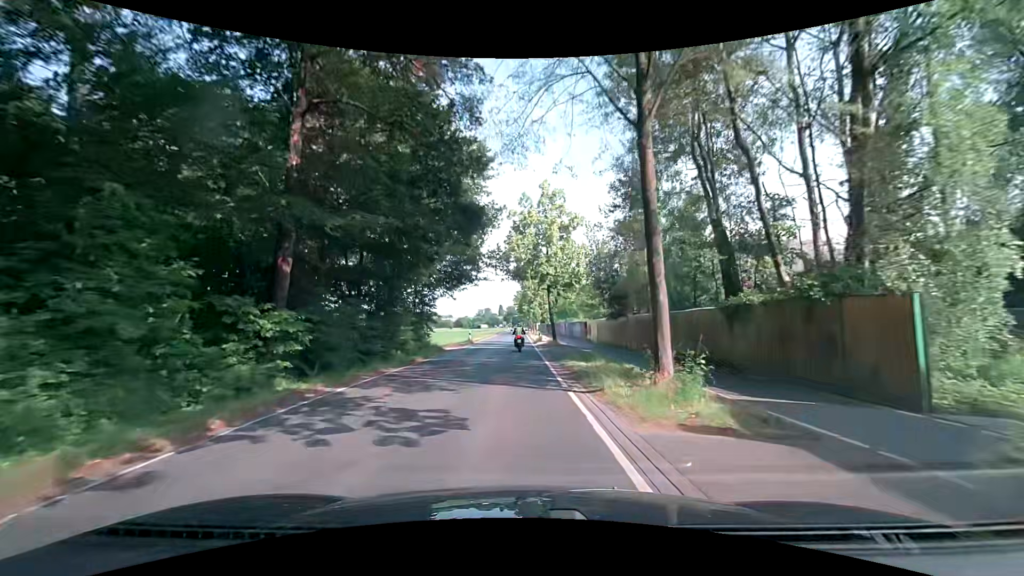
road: tertiary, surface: asphalt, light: Day
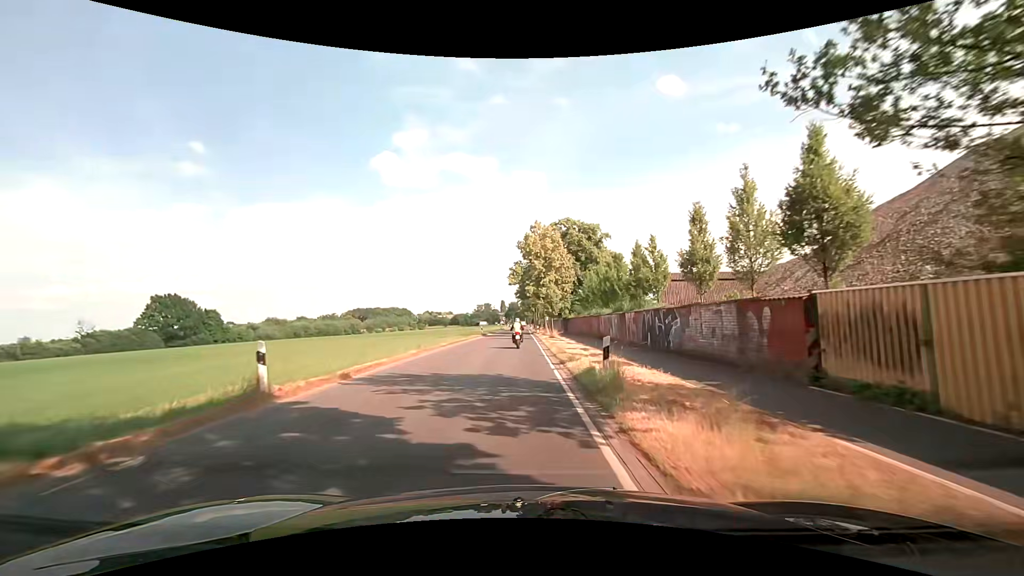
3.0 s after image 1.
(0.0, +38.4) m; 0°
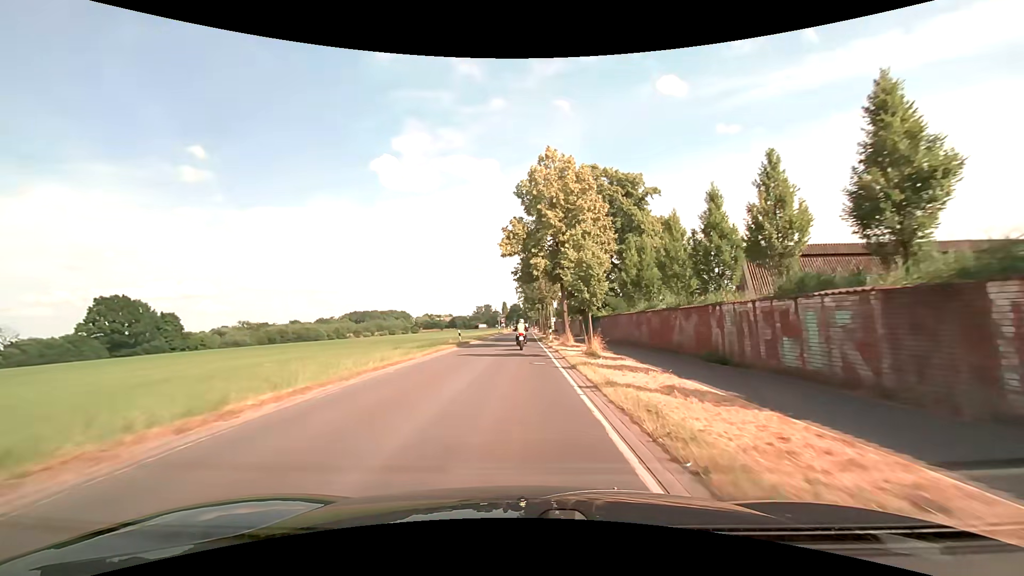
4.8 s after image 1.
(-0.4, +22.9) m; -1°
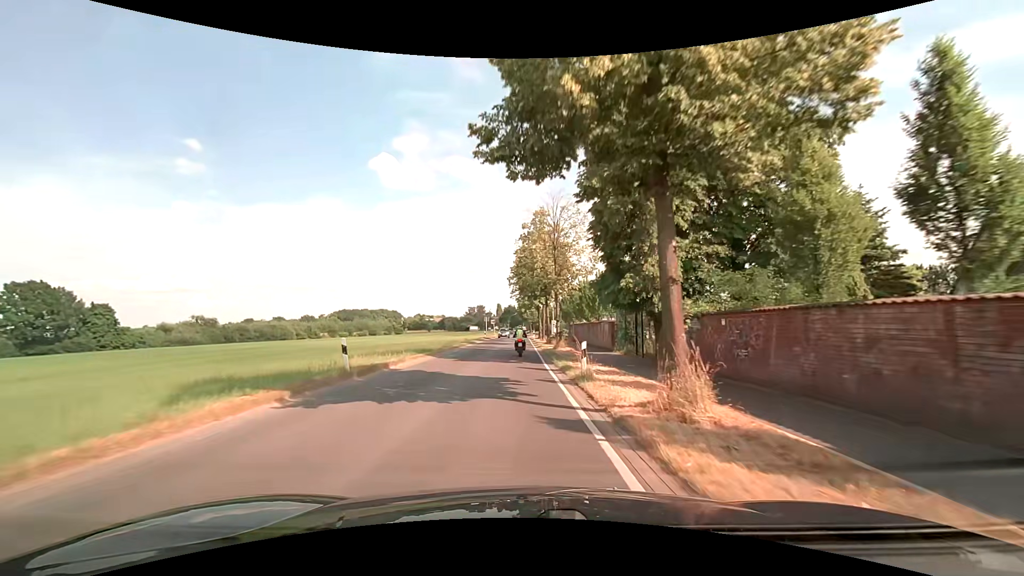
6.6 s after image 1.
(+0.2, +22.8) m; 0°
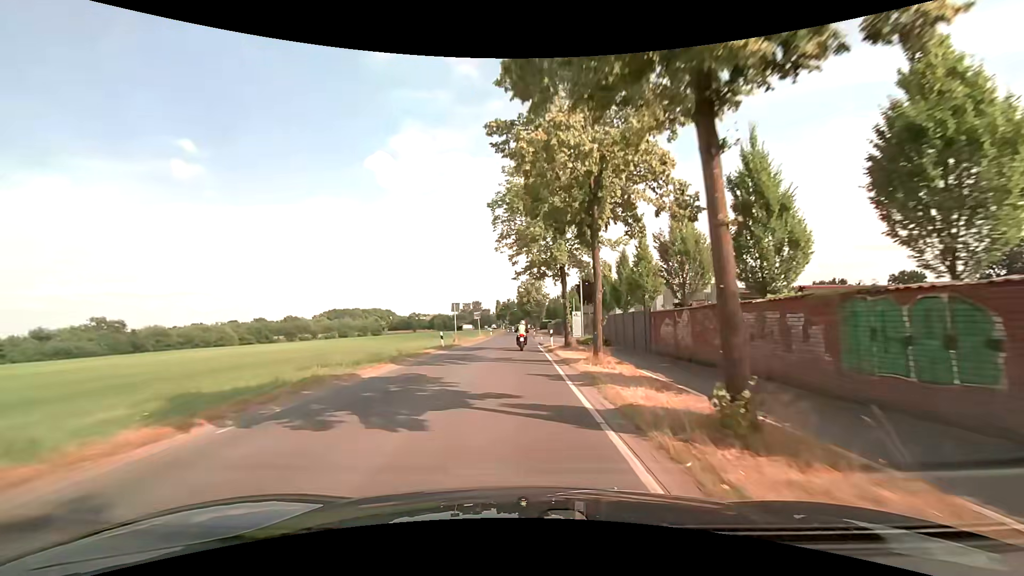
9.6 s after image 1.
(0.0, +38.1) m; 0°
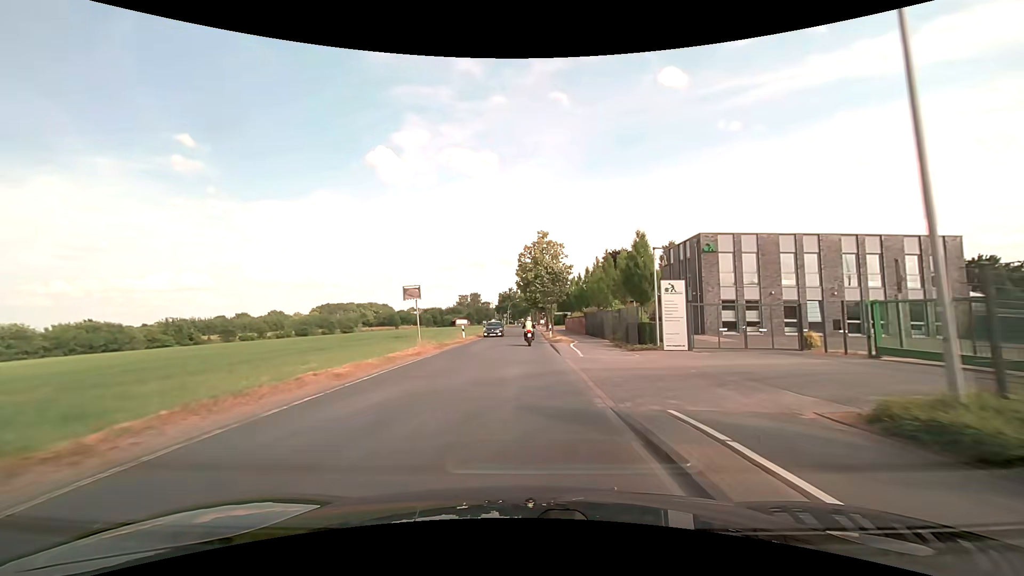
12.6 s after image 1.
(+0.1, +38.0) m; 0°
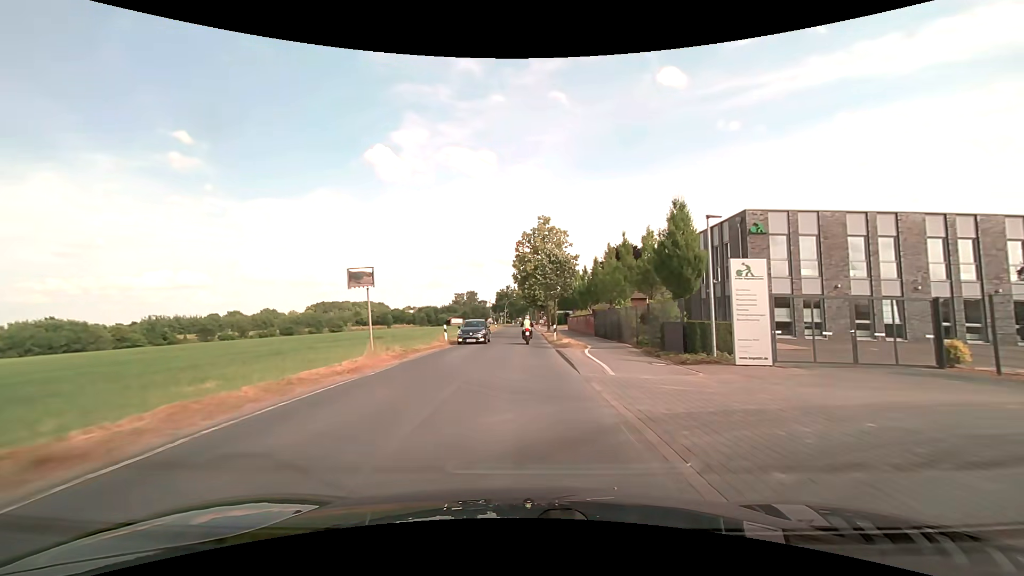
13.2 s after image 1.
(0.0, +7.6) m; 0°
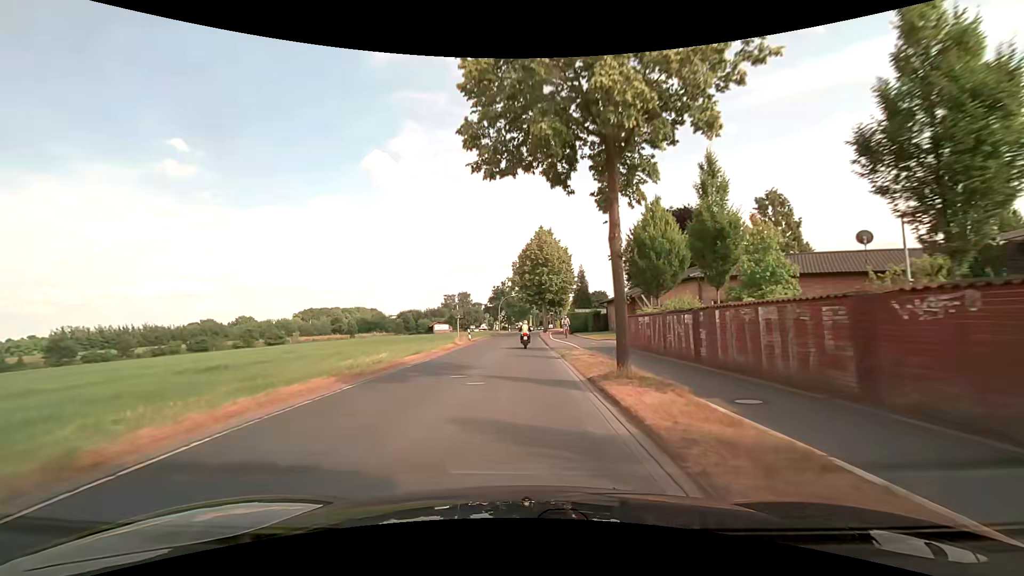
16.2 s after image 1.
(+0.5, +38.0) m; 0°
(0, +10) (0, +20) (0, +30) (0, +40) (0, +50) (+1, +60) (+1, +70) (+2, +80) (+2, +90) (+3, +100) m
